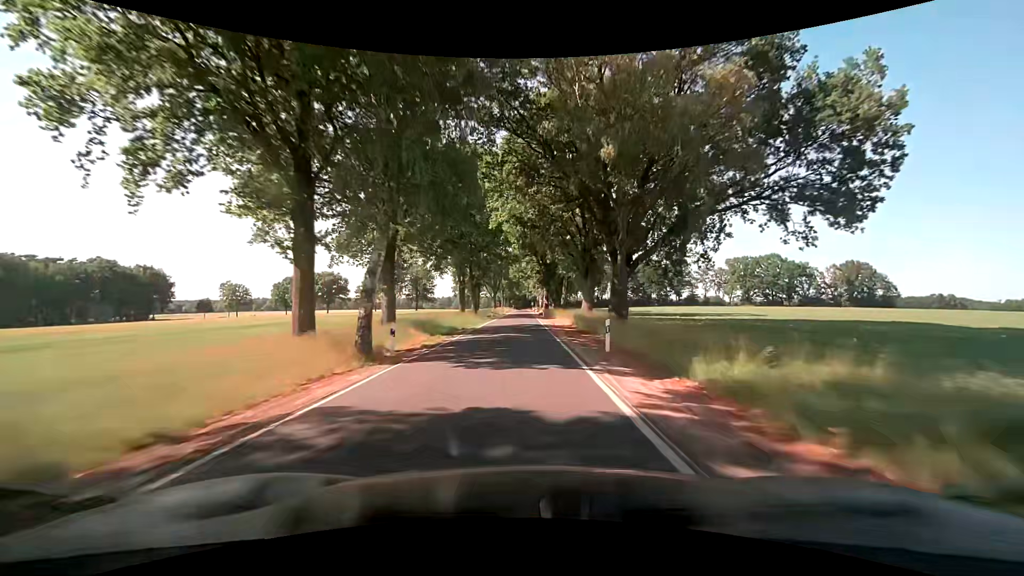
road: tertiary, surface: asphalt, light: Day
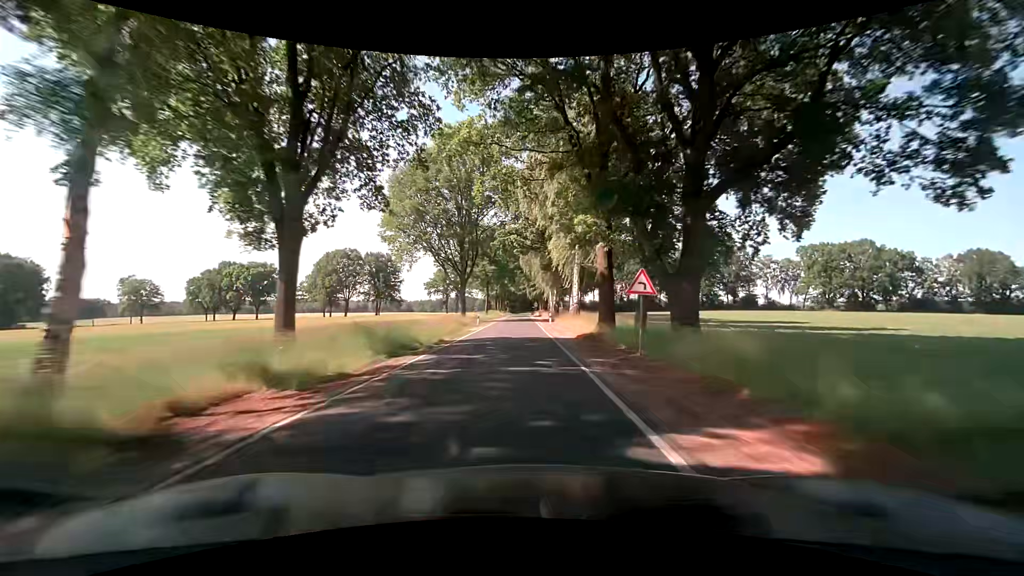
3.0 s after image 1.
(+0.1, +65.6) m; 0°
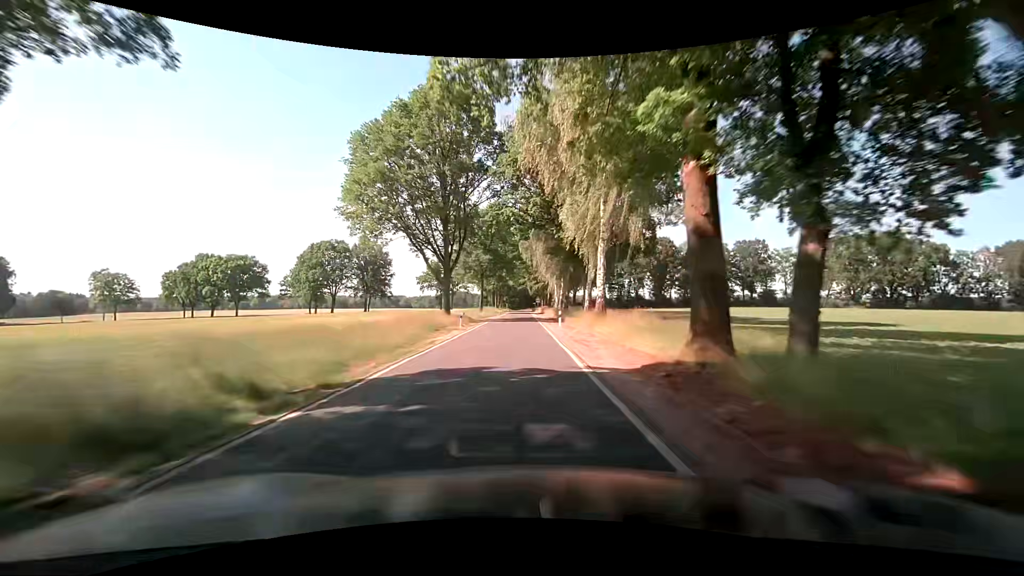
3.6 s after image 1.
(+0.1, +13.3) m; 0°
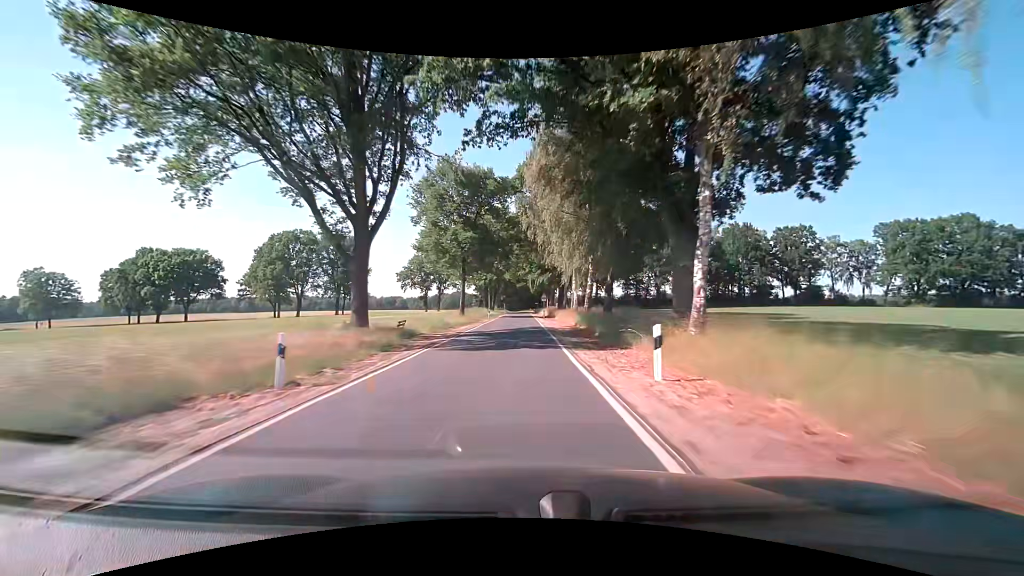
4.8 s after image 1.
(0.0, +26.2) m; 0°
(0, +10) (0, +20) (0, +30) (0, +40) (-1, +50) (-1, +60) (-1, +70) (-1, +80) (-1, +90) (-1, +100) m
